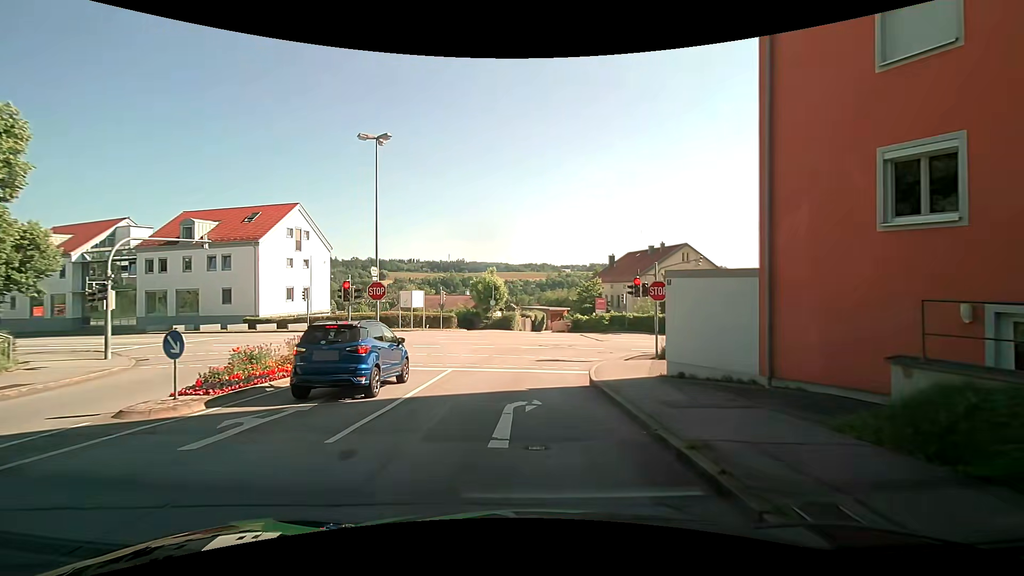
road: tertiary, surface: asphalt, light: Day
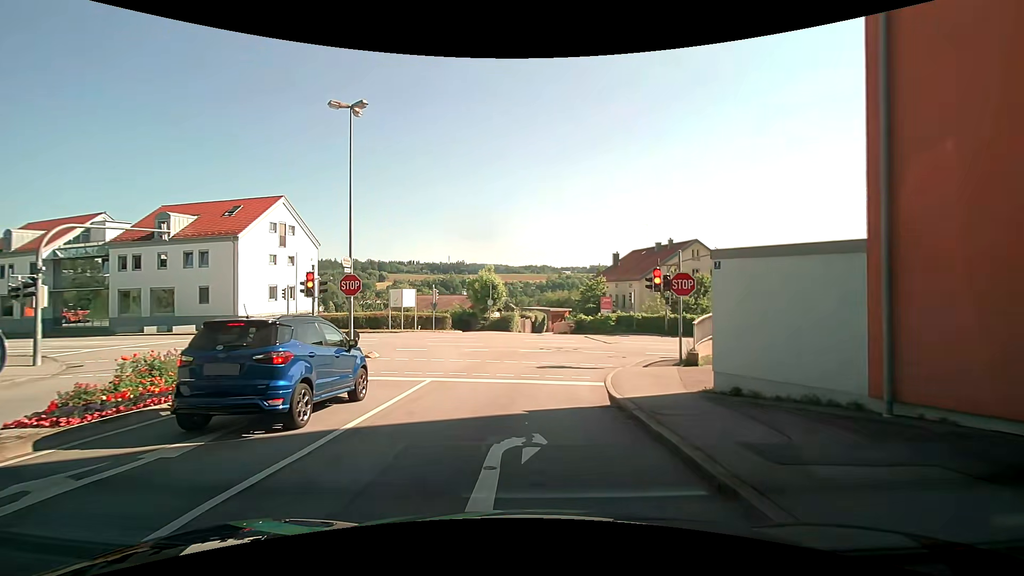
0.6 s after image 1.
(0.0, +3.3) m; +1°
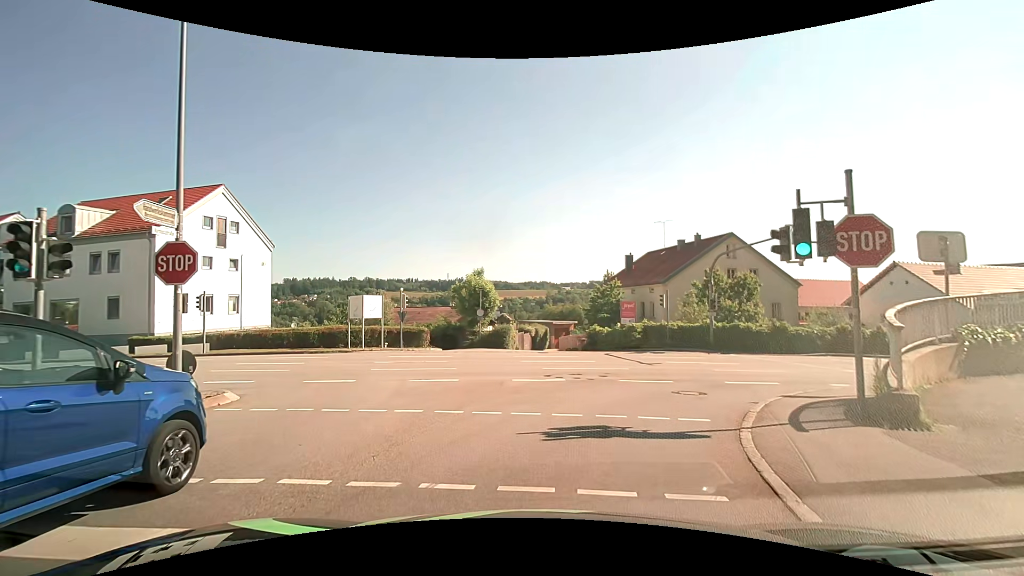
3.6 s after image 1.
(-0.2, +9.6) m; -2°
(+1, +10) (+7, +18) (+17, +20) (+26, +22) (+36, +24) (+46, +27) (+55, +30) (+65, +34) (+73, +39) (+82, +44) m
